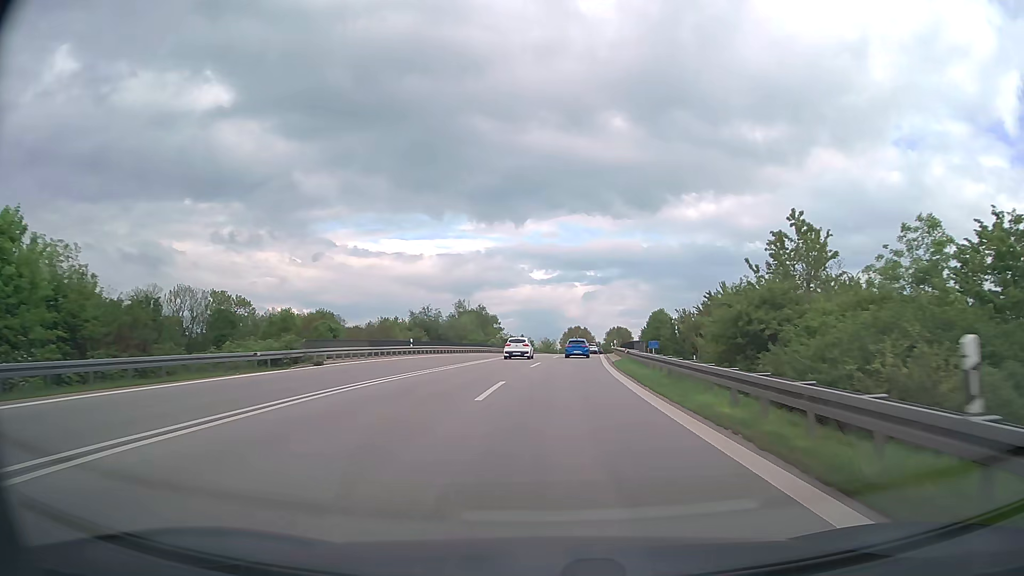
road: motorway_link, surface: asphalt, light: Day
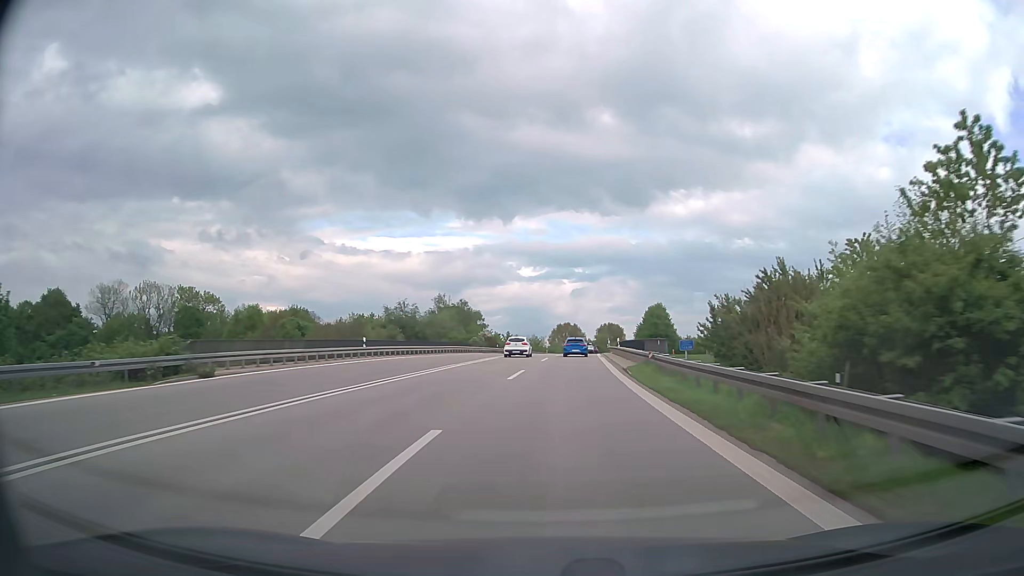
(+0.1, +10.5) m; +1°
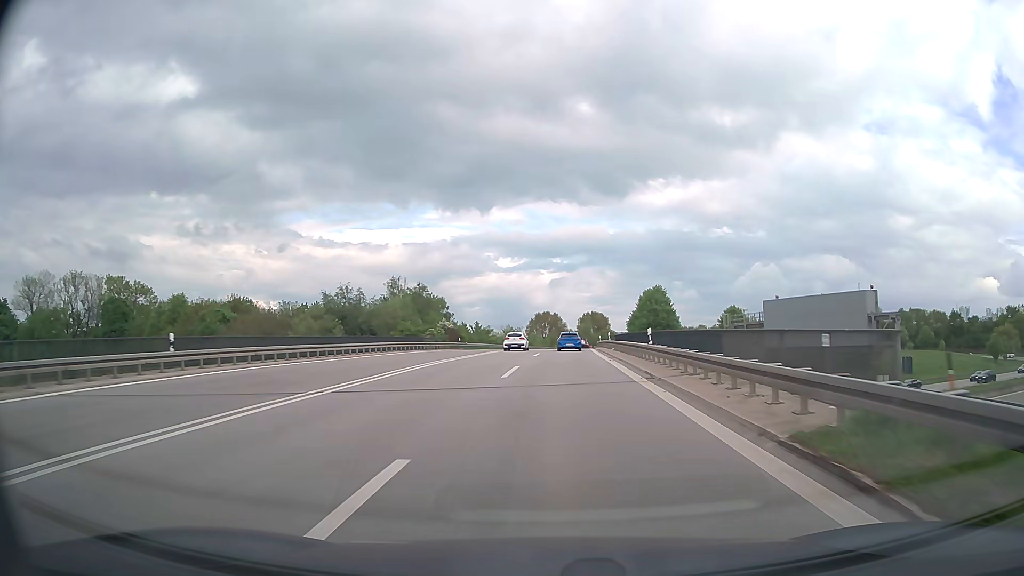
(+0.3, +20.3) m; +2°
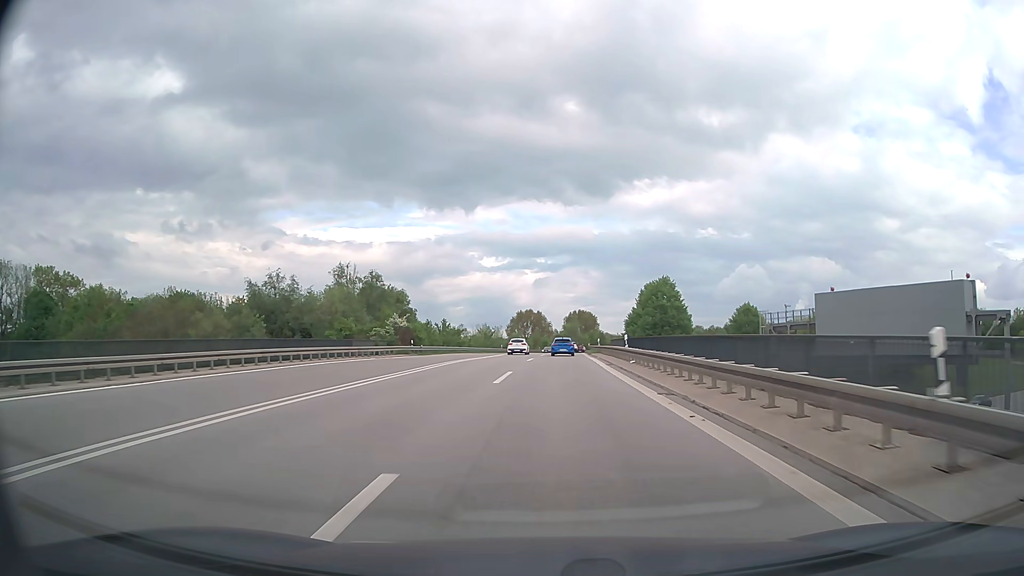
(+0.3, +18.4) m; +1°
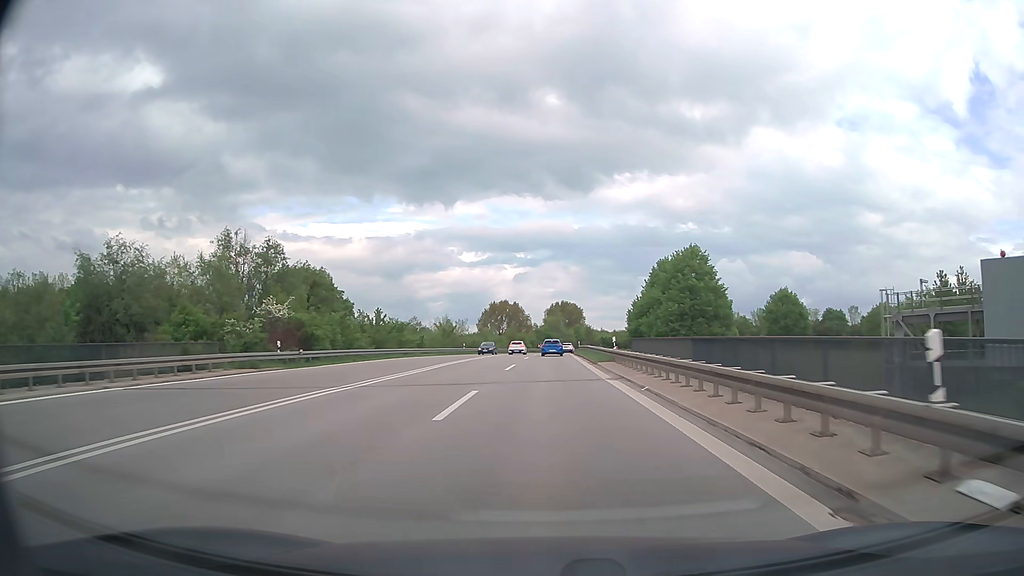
(+0.4, +25.7) m; +2°
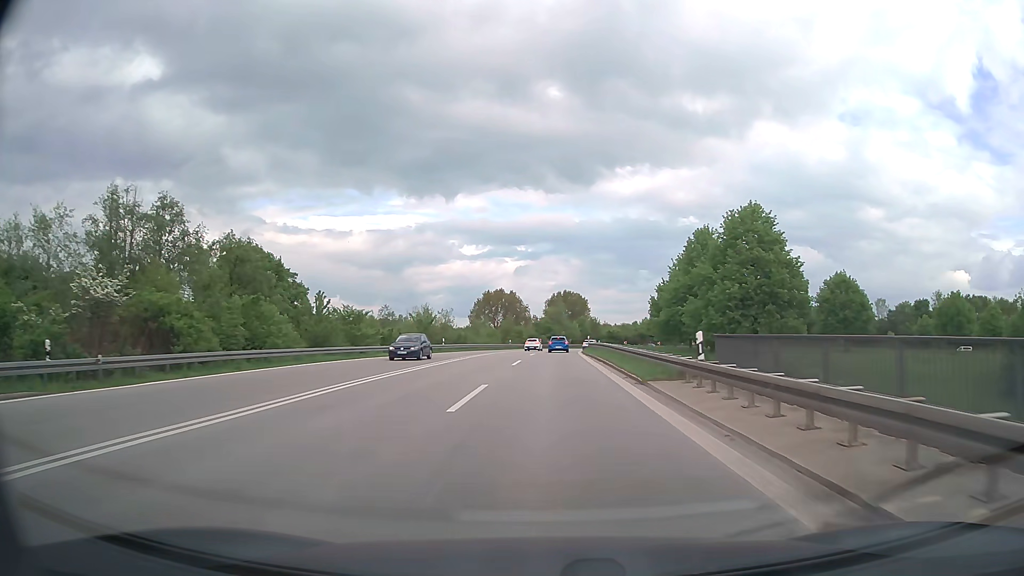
(0.0, +16.9) m; 0°
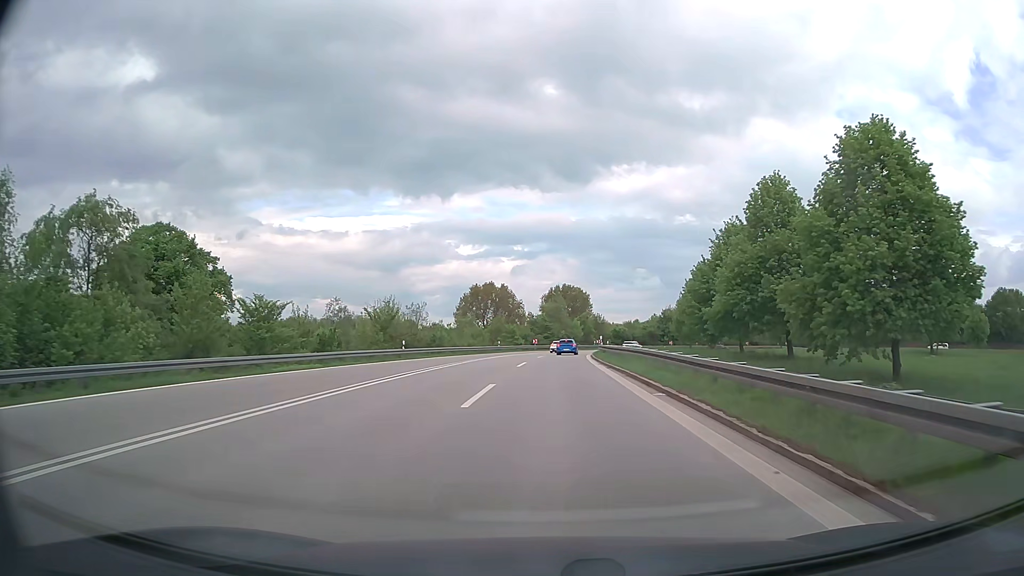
(+0.1, +17.2) m; 0°
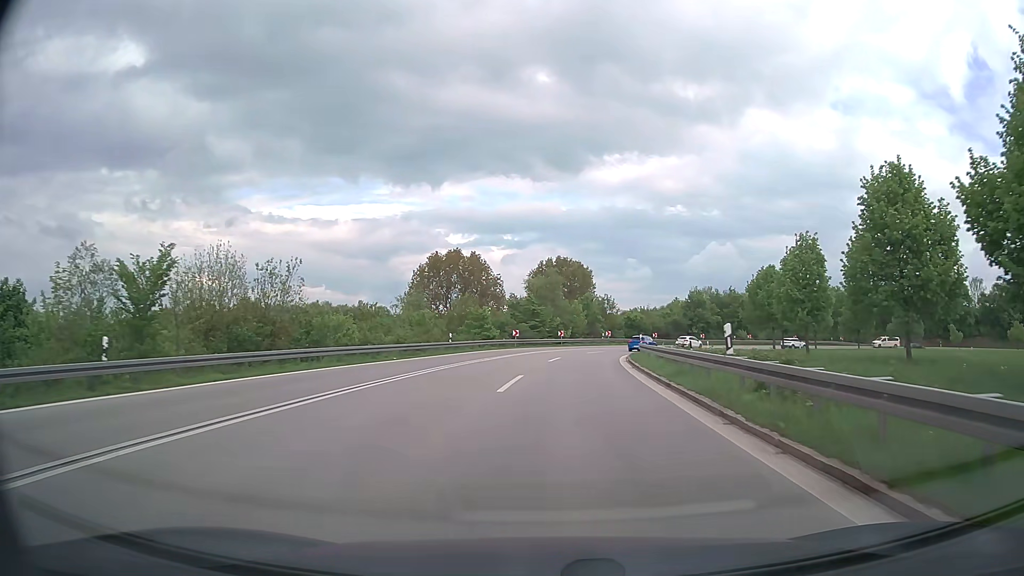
(+0.2, +33.3) m; +1°
(0, +10) (0, +20) (+1, +30) (+2, +40) (+4, +50) (+7, +59) (+12, +68) (+18, +76) (+25, +83) (+33, +89) m
